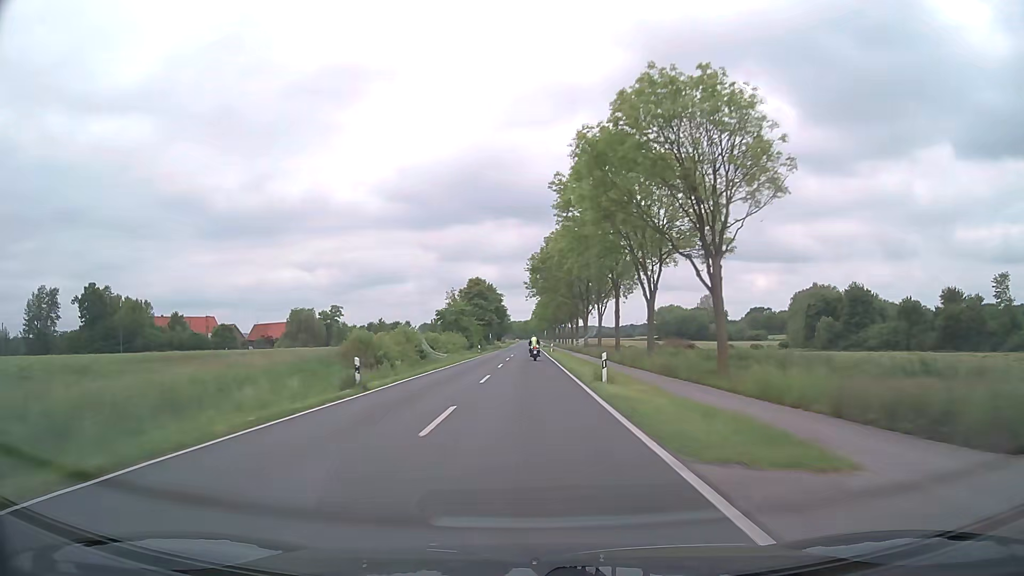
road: secondary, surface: asphalt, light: Day
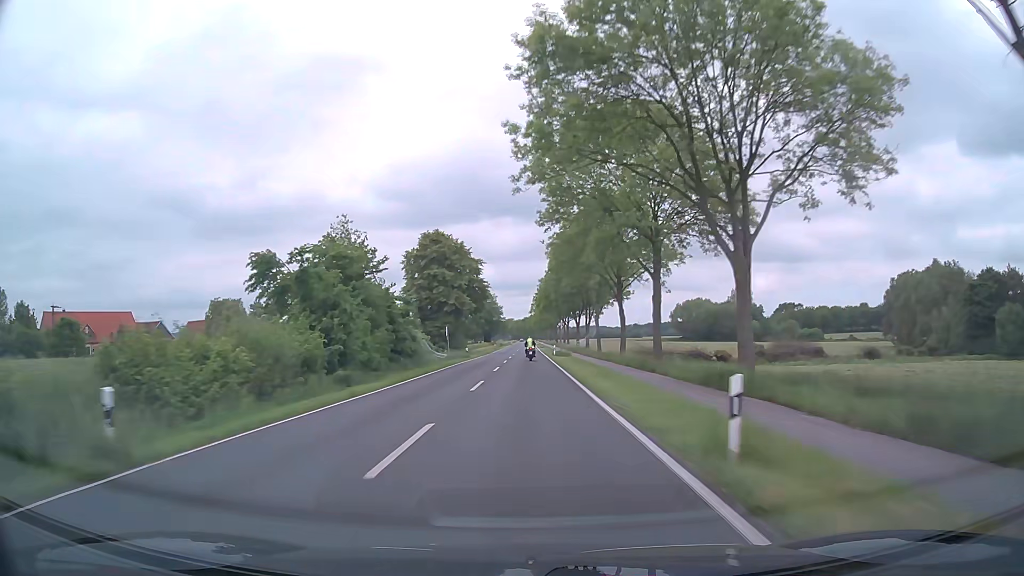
(+0.2, +62.8) m; 0°
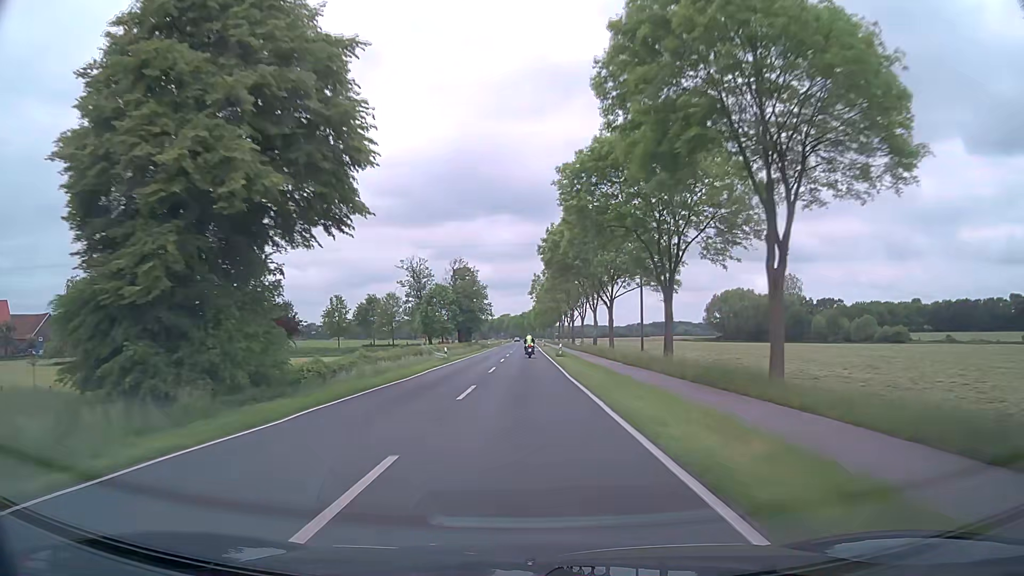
(-0.1, +63.1) m; 0°
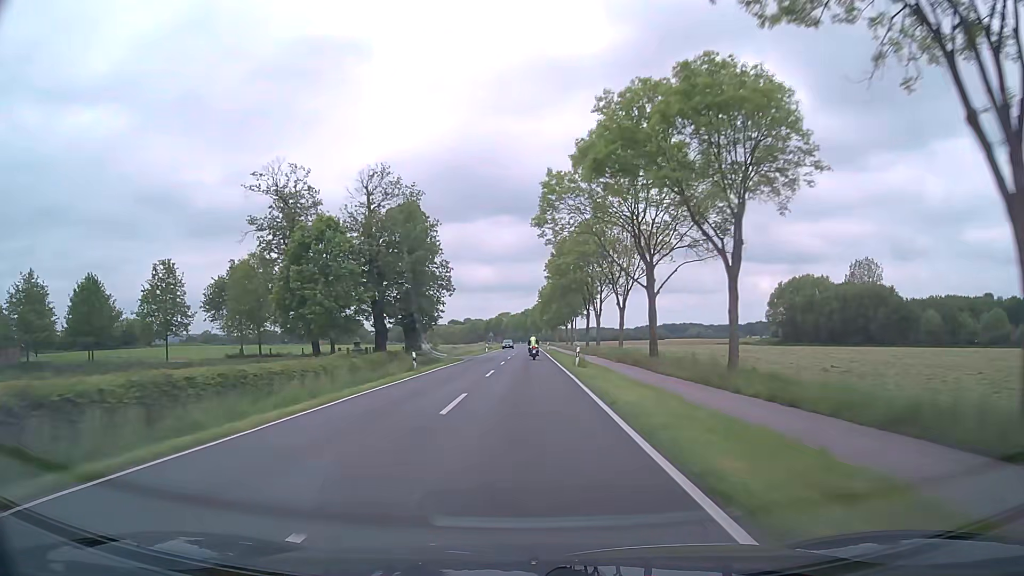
(-0.2, +63.2) m; 0°
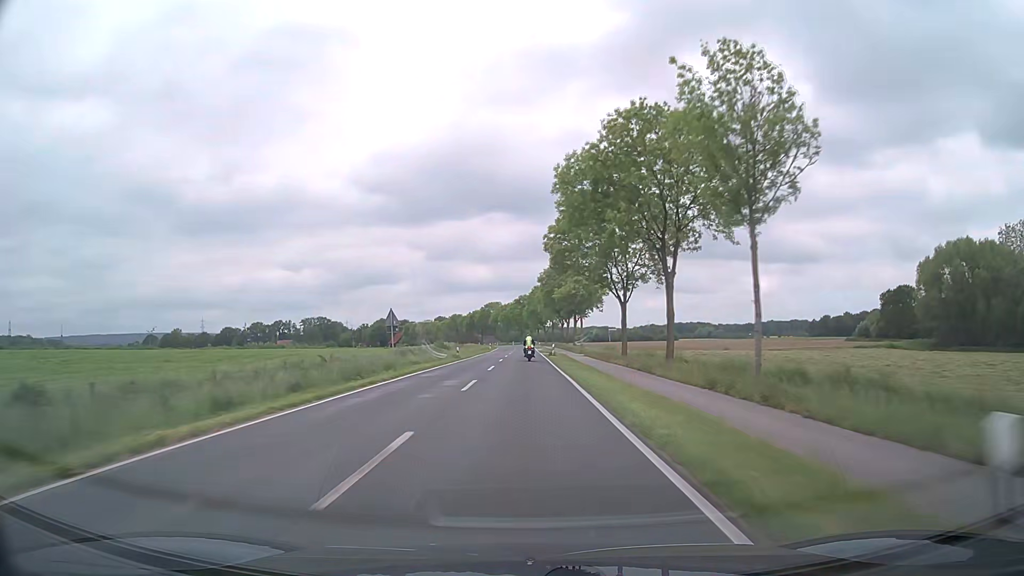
(0.0, +78.7) m; 0°
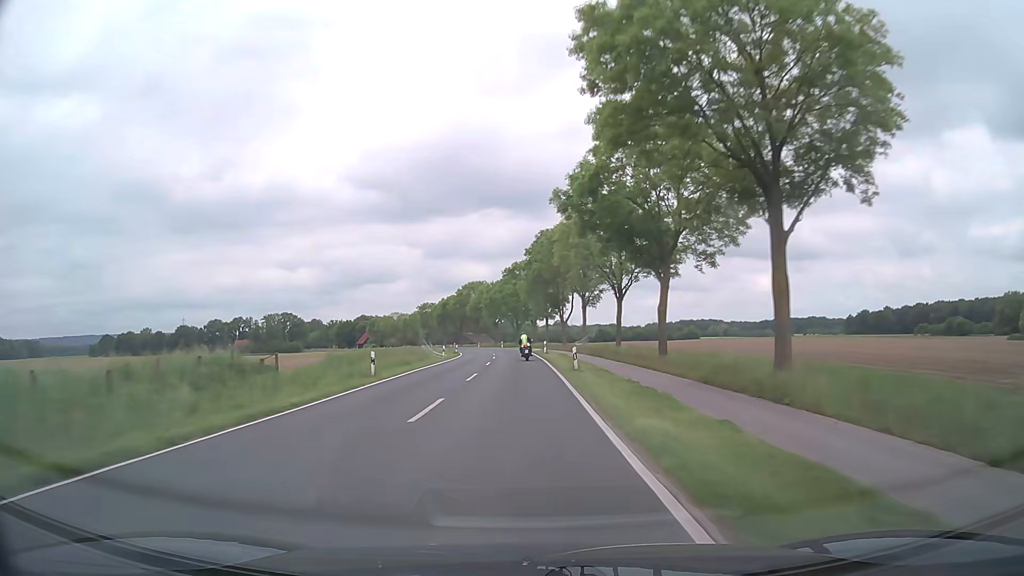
(-0.2, +77.6) m; 0°
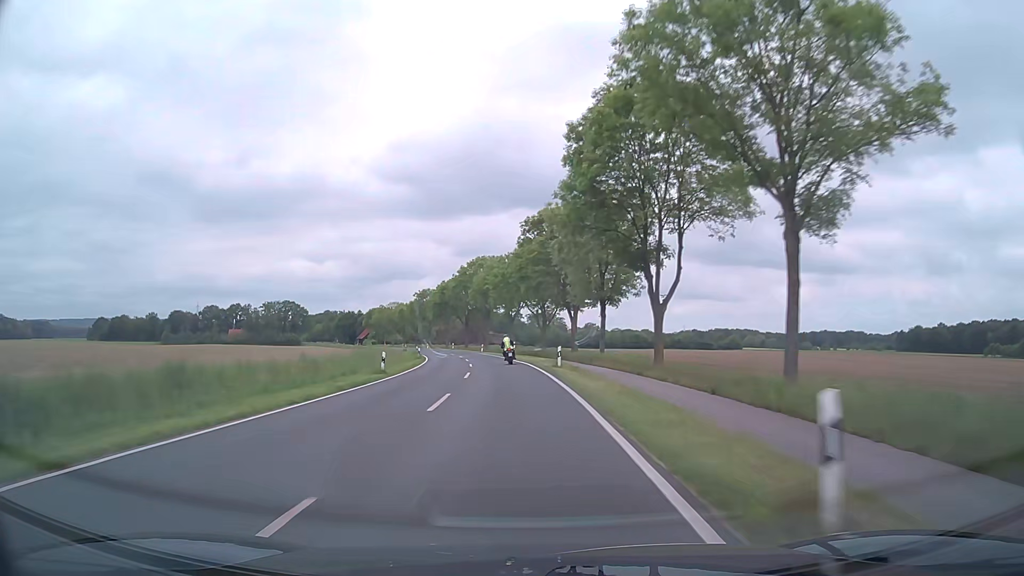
(-0.5, +46.0) m; -2°
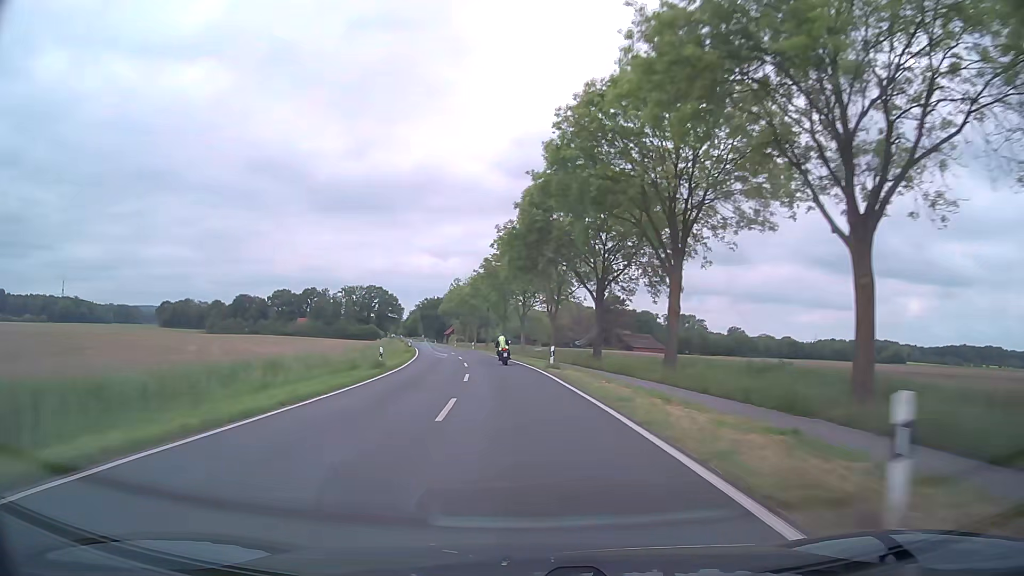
(-7.1, +74.7) m; -11°
(0, +10) (-1, +20) (-1, +30) (-2, +40) (-3, +50) (-5, +60) (-7, +70) (-8, +79) (-10, +89) (-12, +99) m
